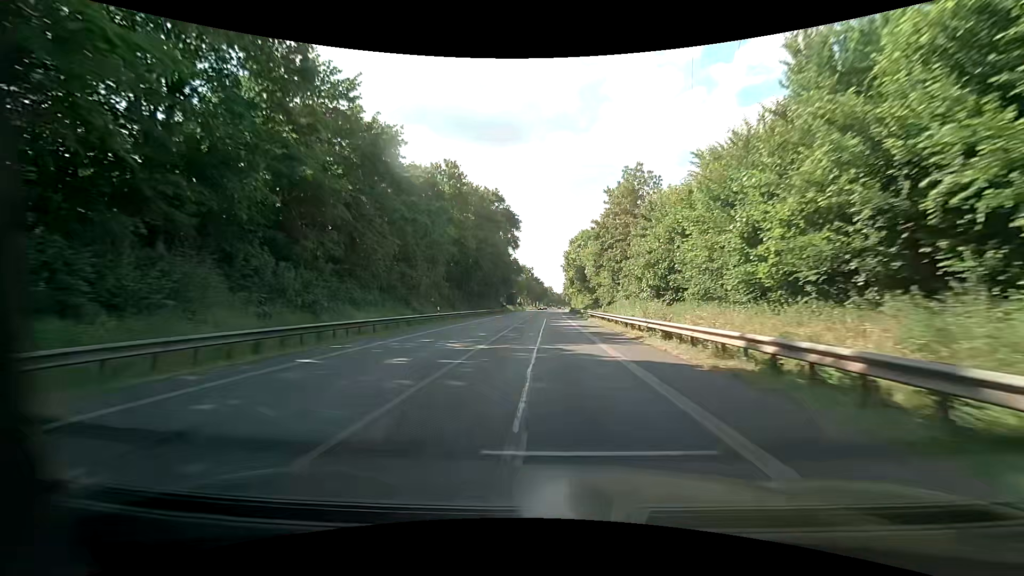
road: primary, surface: asphalt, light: Day
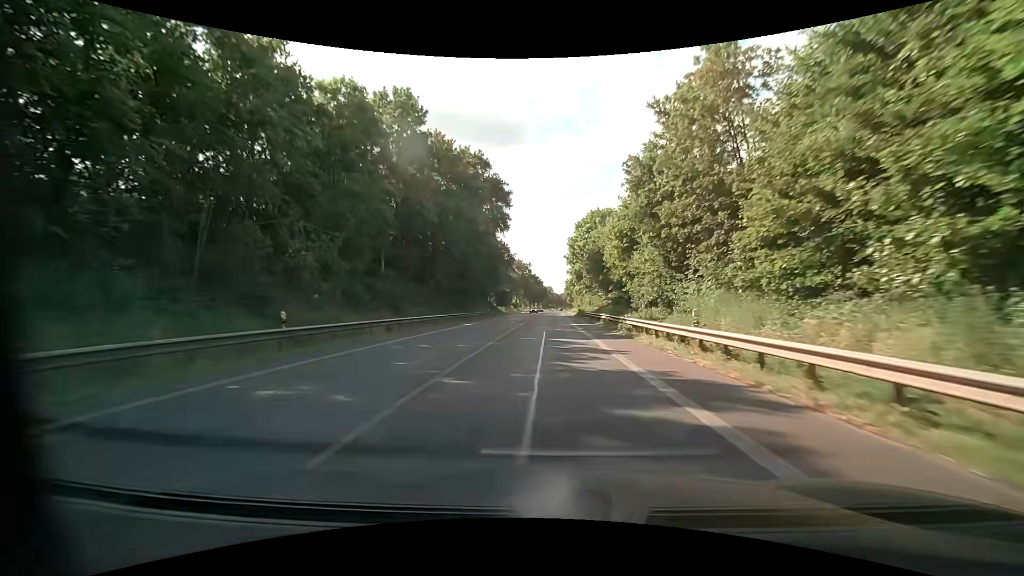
(+0.3, +23.2) m; +1°
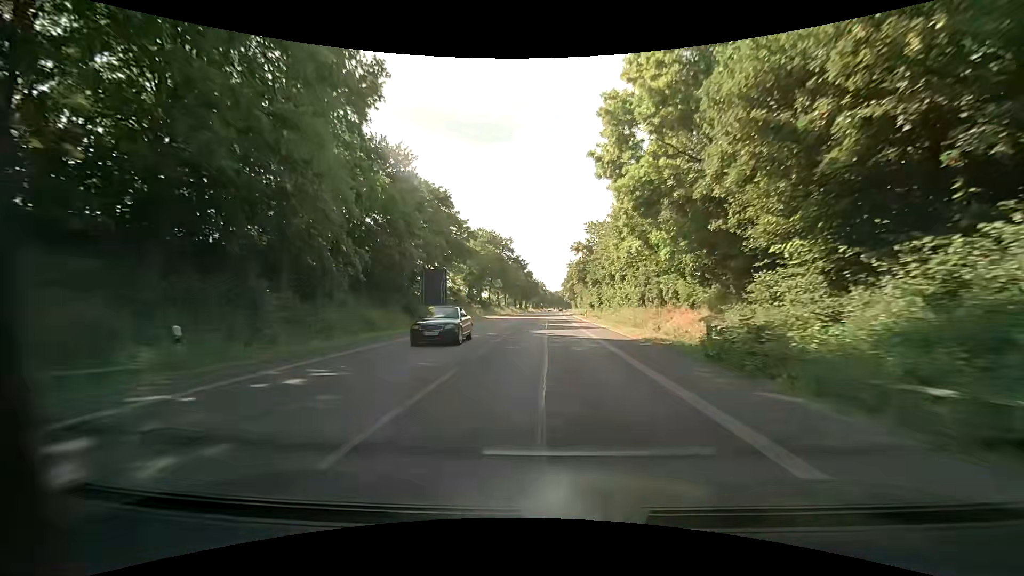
(+0.4, +58.1) m; +1°
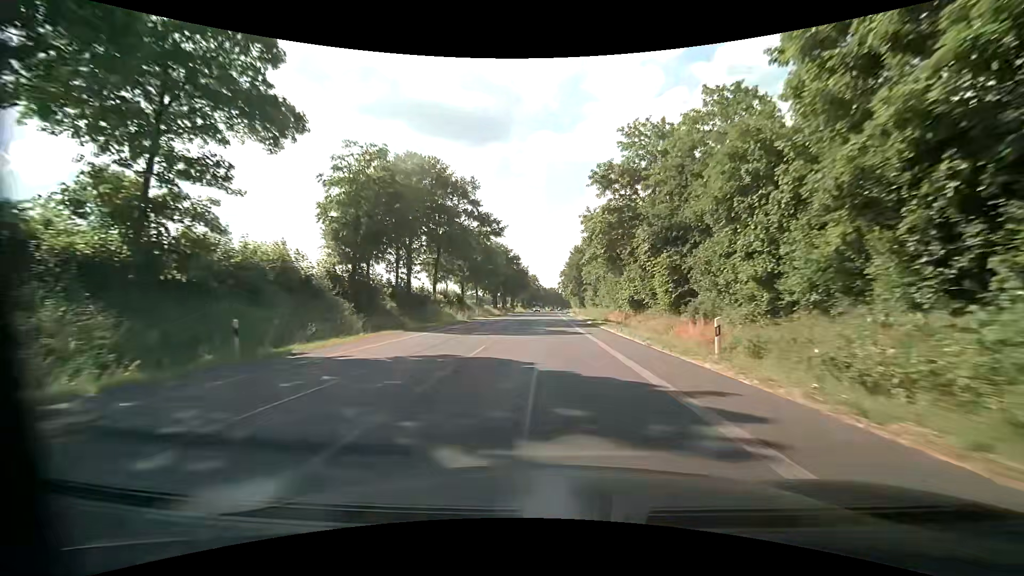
(+0.2, +46.6) m; +1°
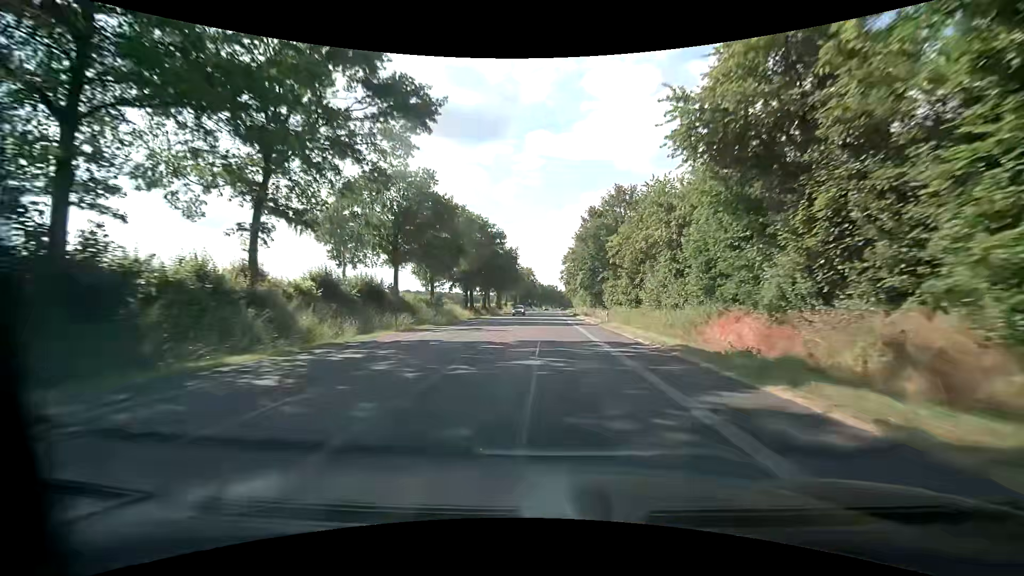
(0.0, +35.1) m; 0°
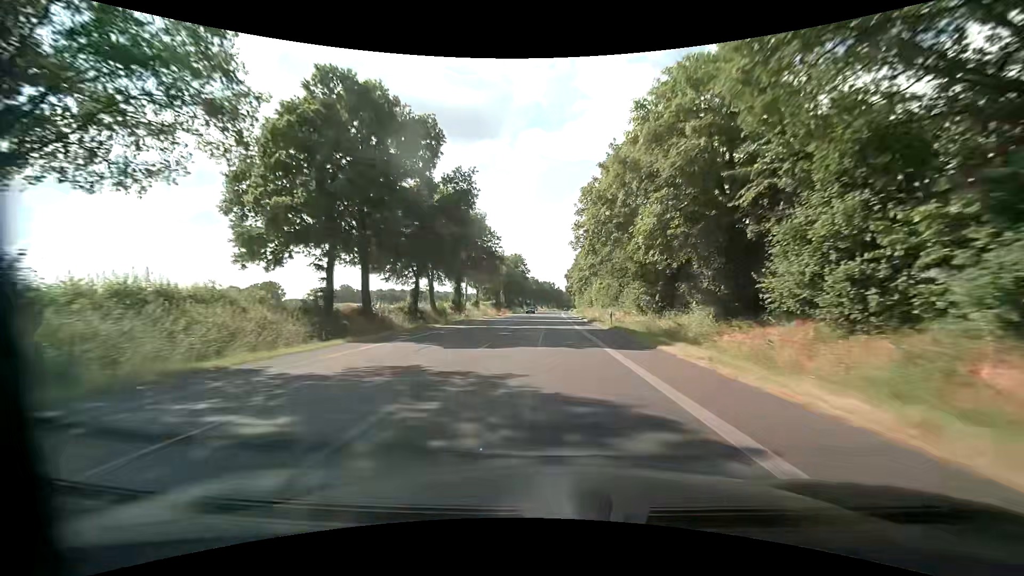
(+0.4, +46.7) m; +1°
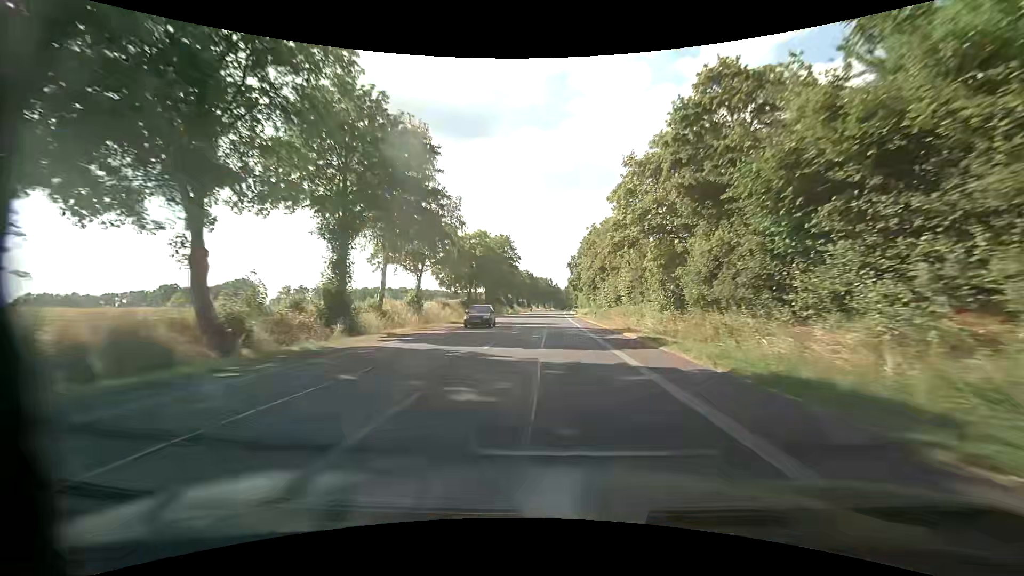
(+0.1, +35.0) m; 0°
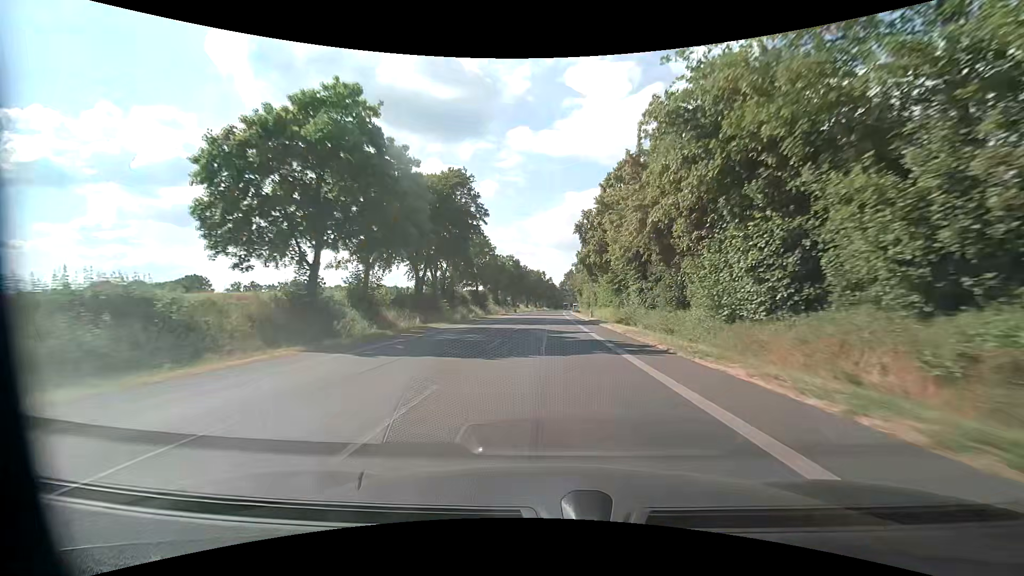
(+0.4, +46.7) m; +1°
(0, +10) (0, +20) (0, +30) (0, +40) (+1, +50) (+1, +60) (+1, +70) (+1, +80) (+2, +90) (+2, +100) m
